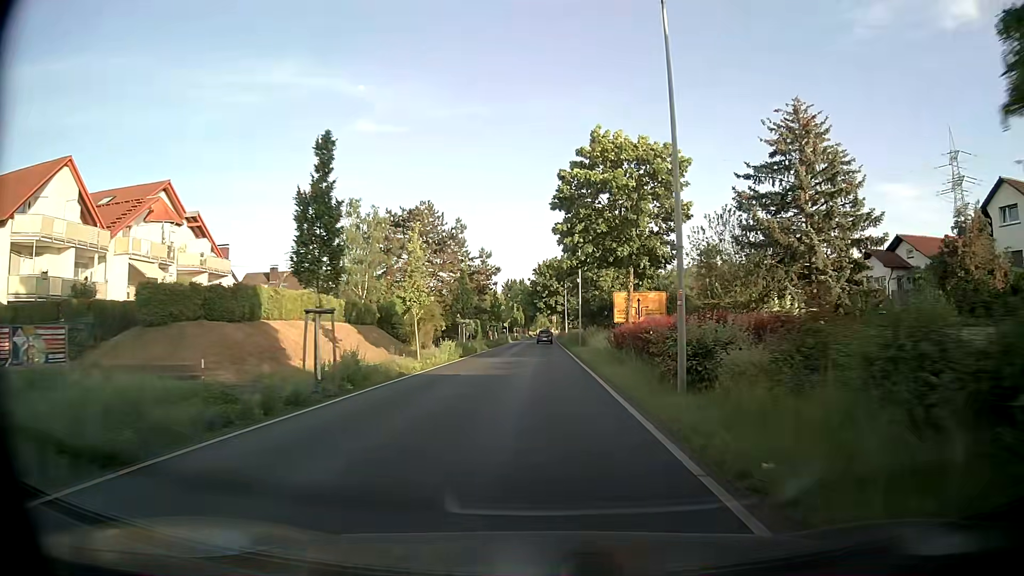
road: tertiary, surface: asphalt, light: Day
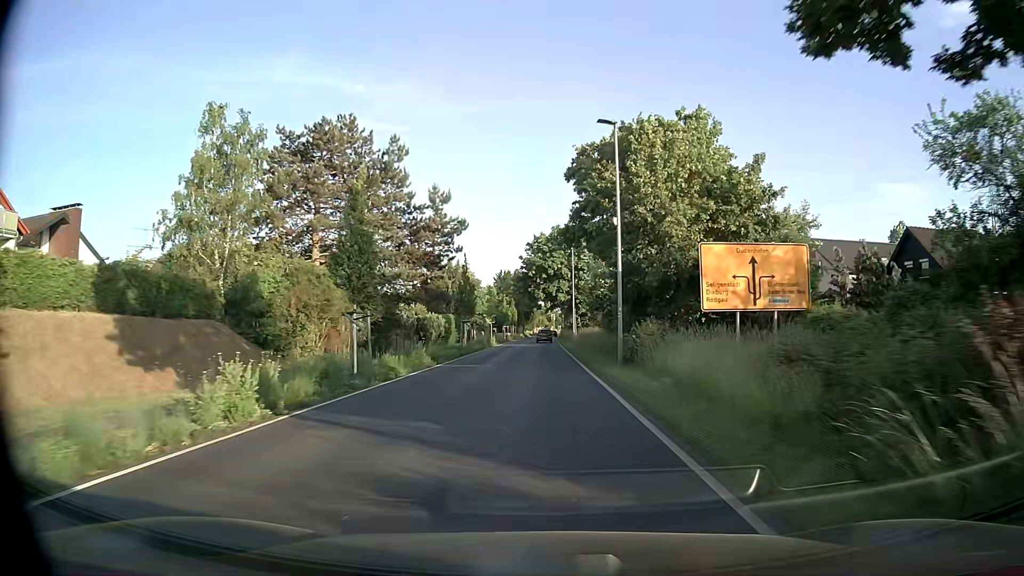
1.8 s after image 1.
(-0.1, +25.5) m; -1°
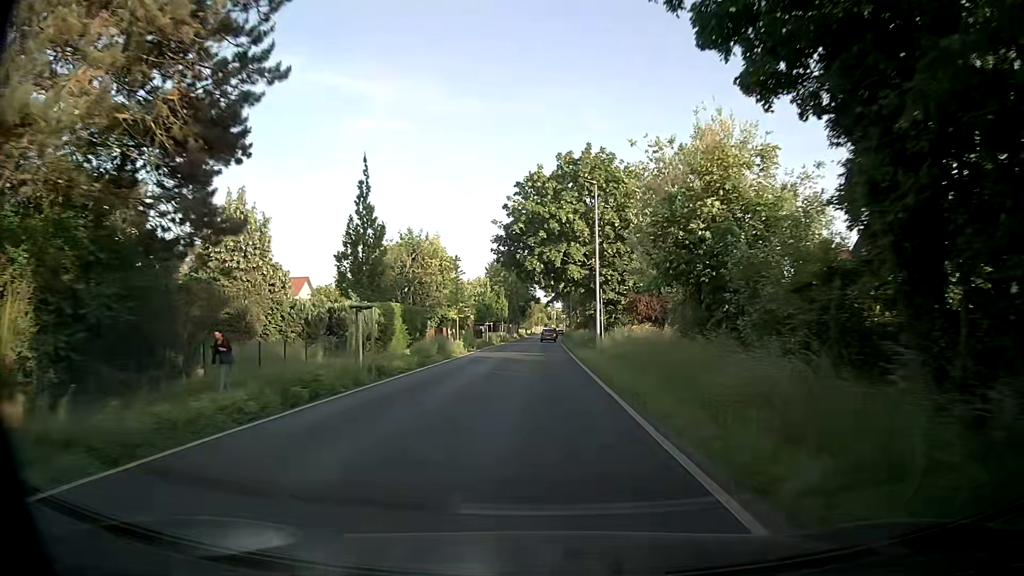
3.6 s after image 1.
(+0.1, +25.8) m; 0°
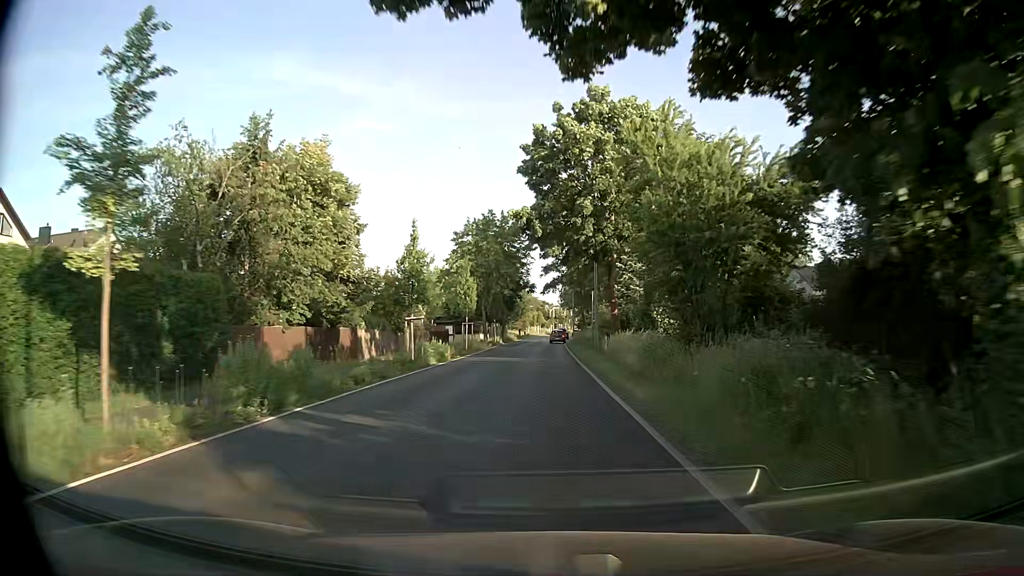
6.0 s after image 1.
(+0.2, +33.9) m; 0°
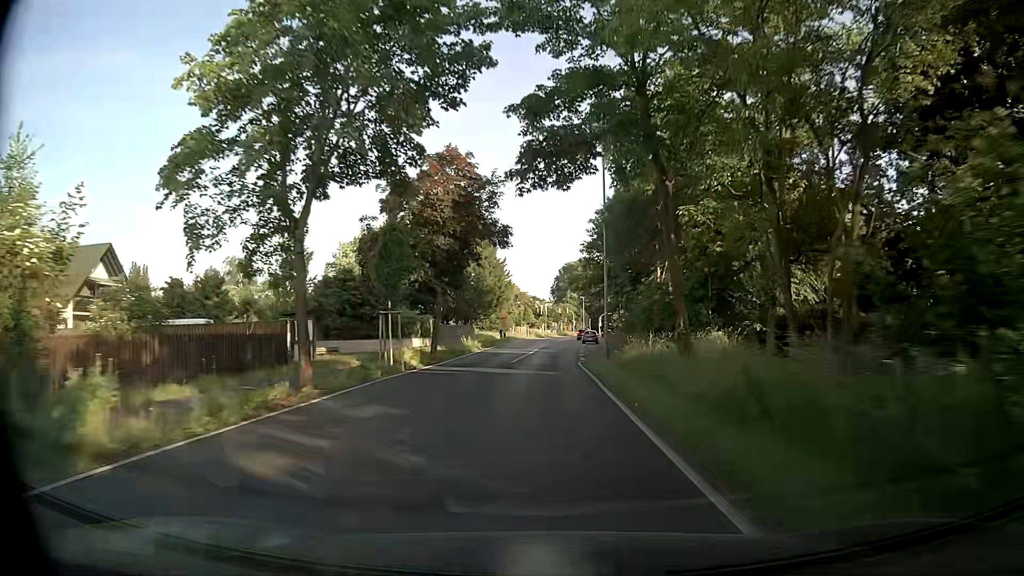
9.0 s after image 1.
(+0.6, +42.5) m; +1°
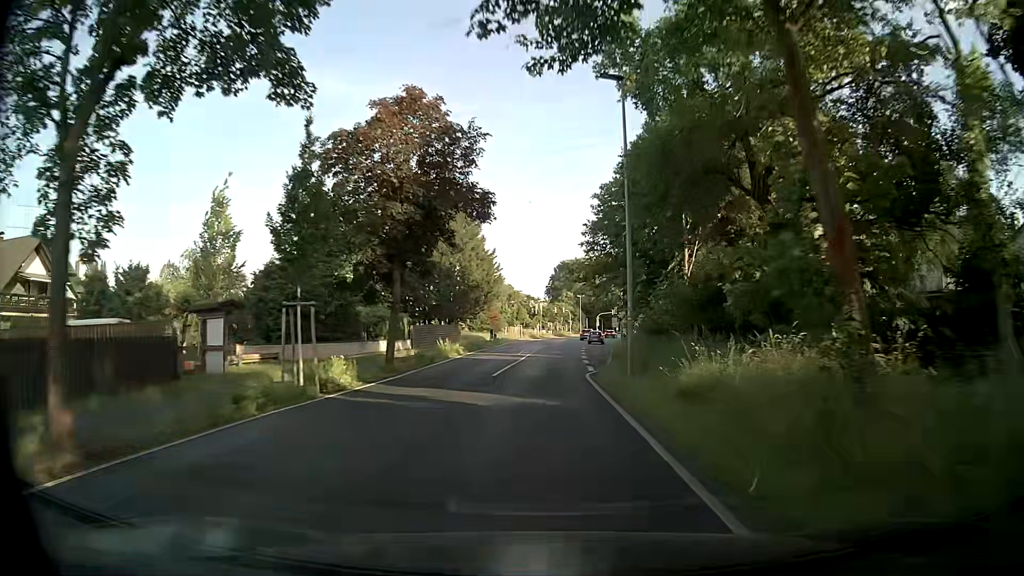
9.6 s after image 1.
(0.0, +8.5) m; 0°
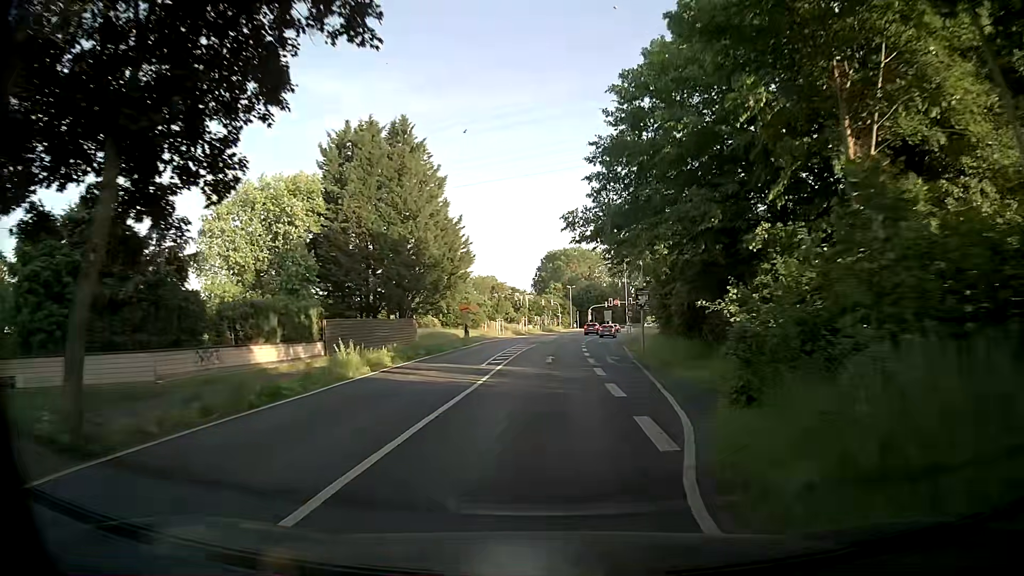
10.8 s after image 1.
(+0.2, +17.1) m; +1°
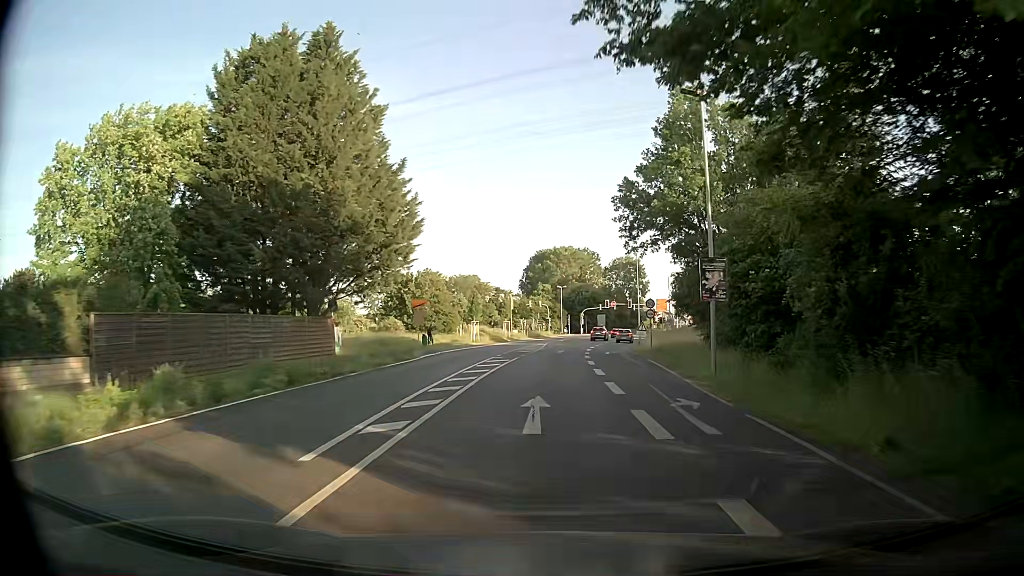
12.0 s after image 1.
(+0.2, +17.0) m; +1°
(0, +10) (0, +20) (0, +30) (+1, +40) (+2, +50) (+3, +60) (+5, +70) (+6, +80) (+8, +89) (+10, +99) m
